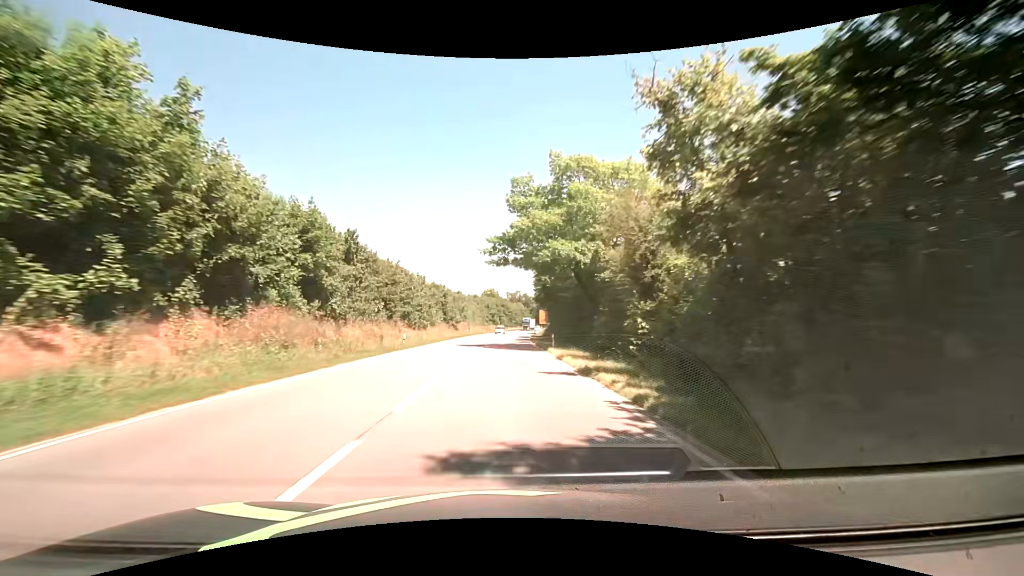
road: primary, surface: asphalt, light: Day
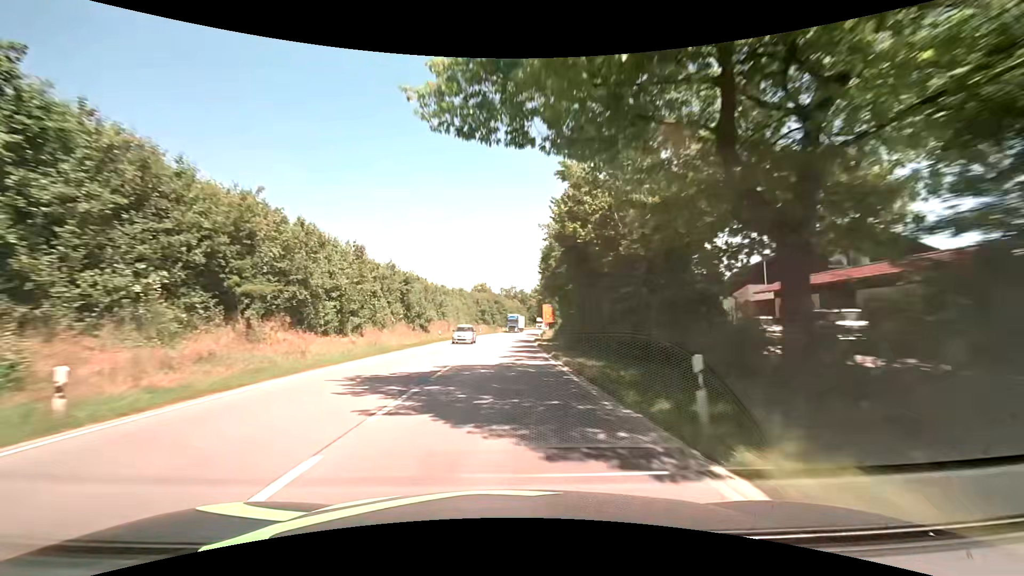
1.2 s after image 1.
(+0.4, +24.8) m; +1°
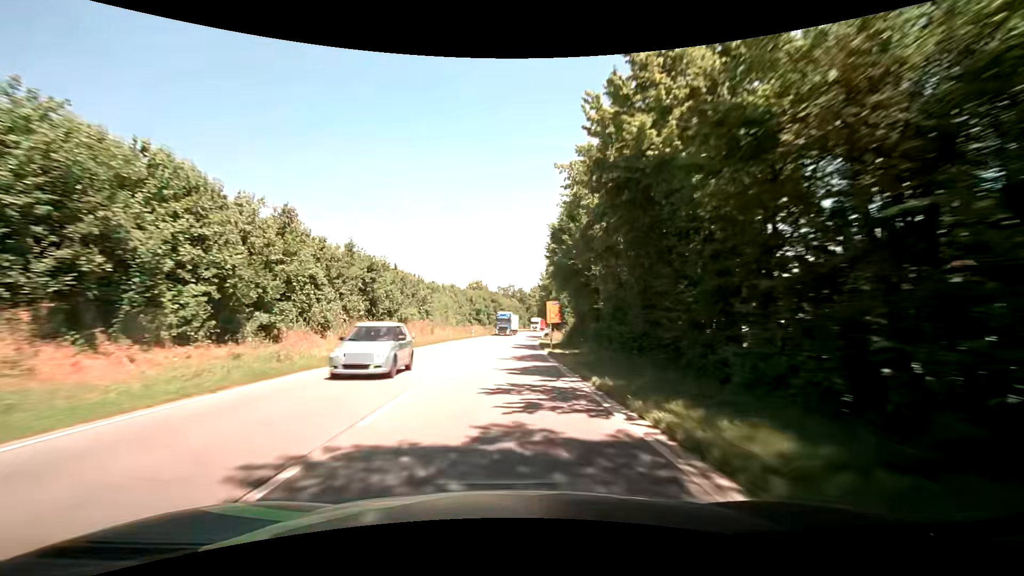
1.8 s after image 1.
(0.0, +12.4) m; 0°
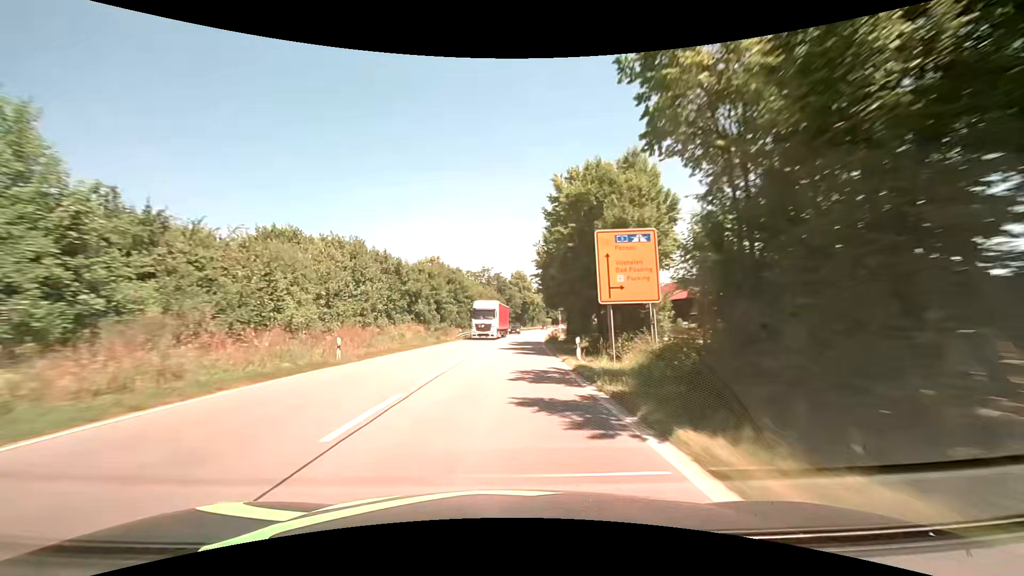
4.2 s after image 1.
(+1.2, +49.2) m; +3°
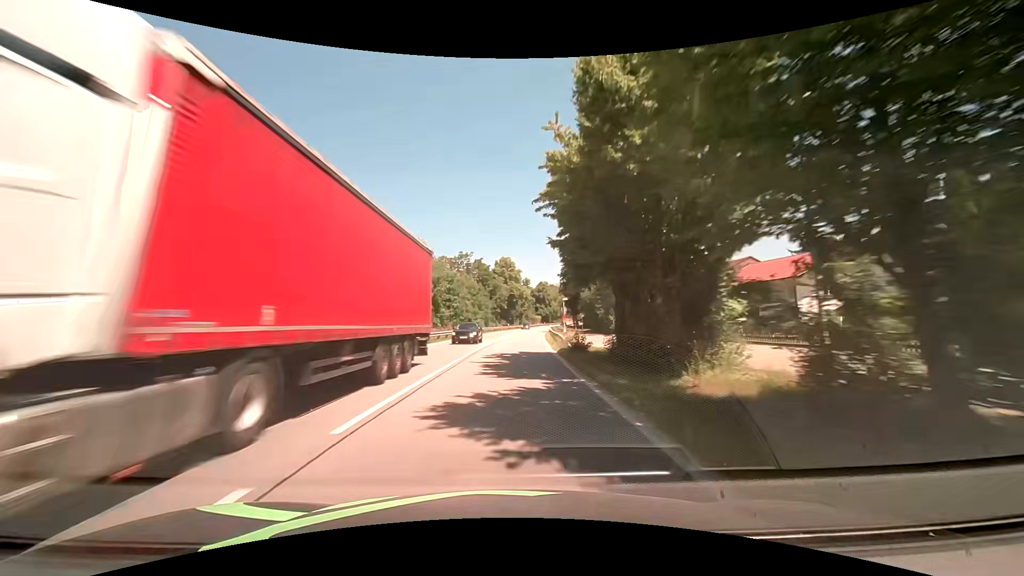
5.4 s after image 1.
(+0.4, +23.7) m; +2°
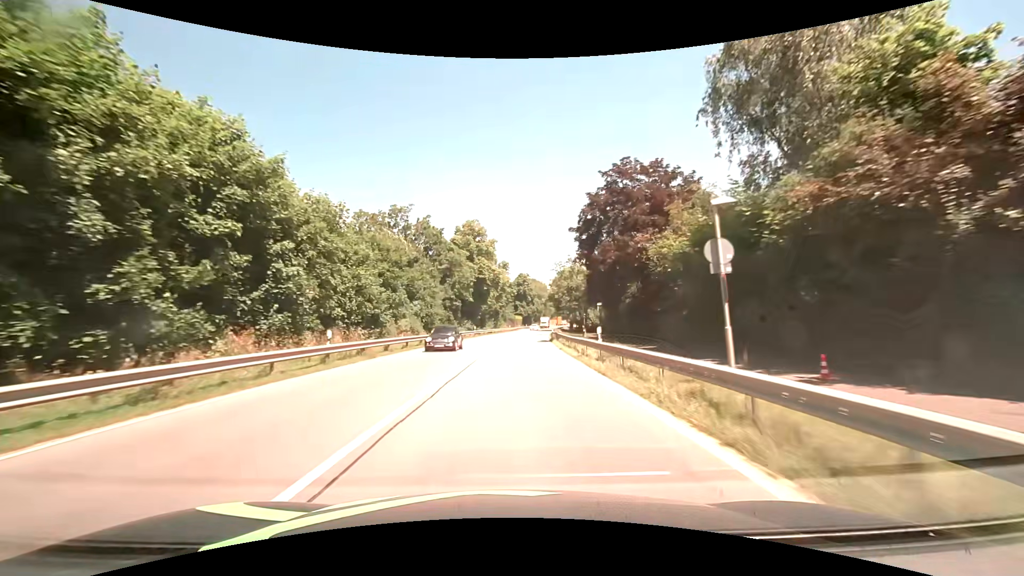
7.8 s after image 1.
(+1.1, +44.0) m; +3°
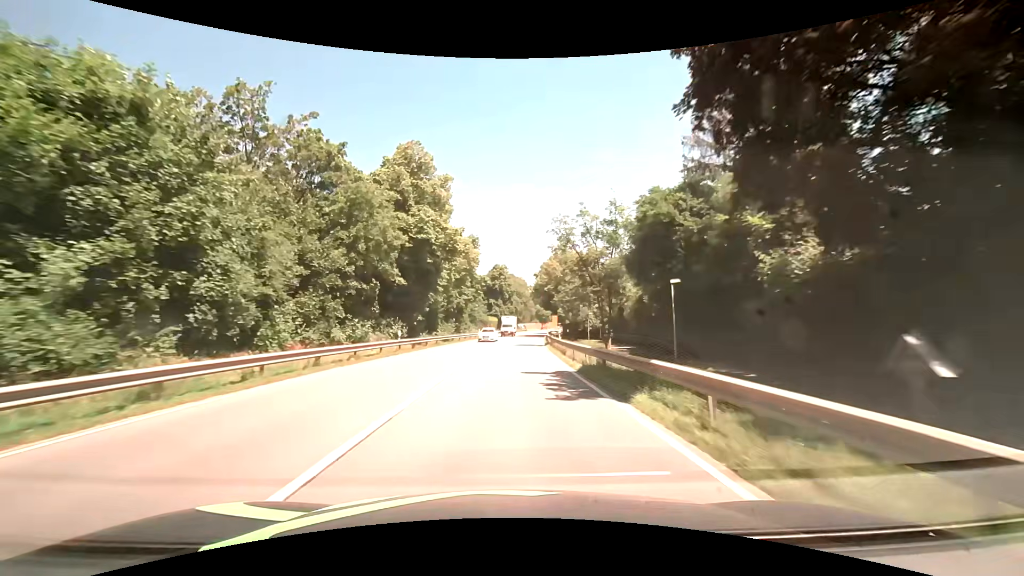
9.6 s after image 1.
(+0.9, +31.9) m; +3°
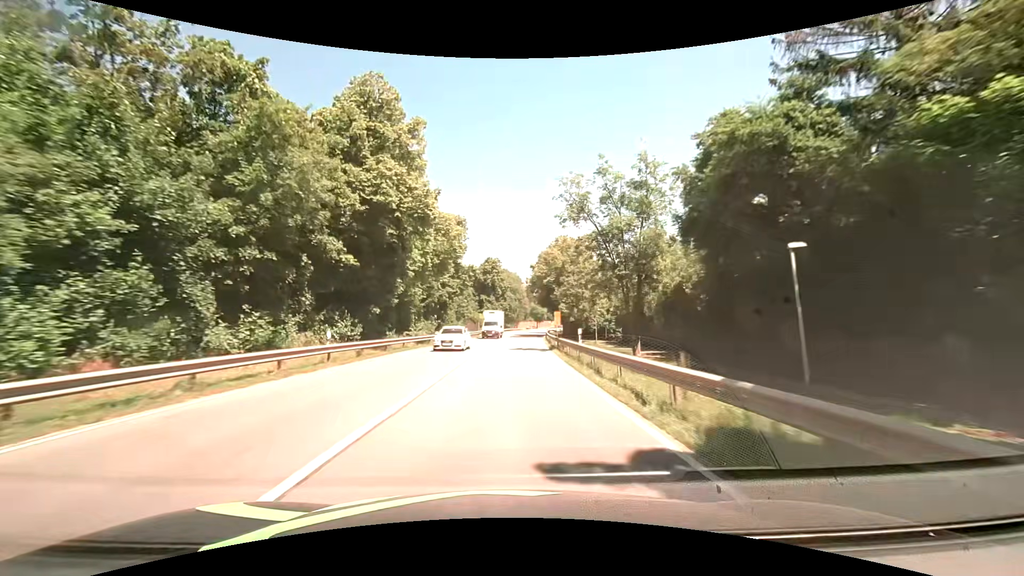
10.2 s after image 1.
(0.0, +10.8) m; 0°
(0, +10) (0, +20) (+1, +30) (+1, +40) (+2, +50) (+2, +60) (+3, +70) (+4, +80) (+5, +90) (+7, +100) m
